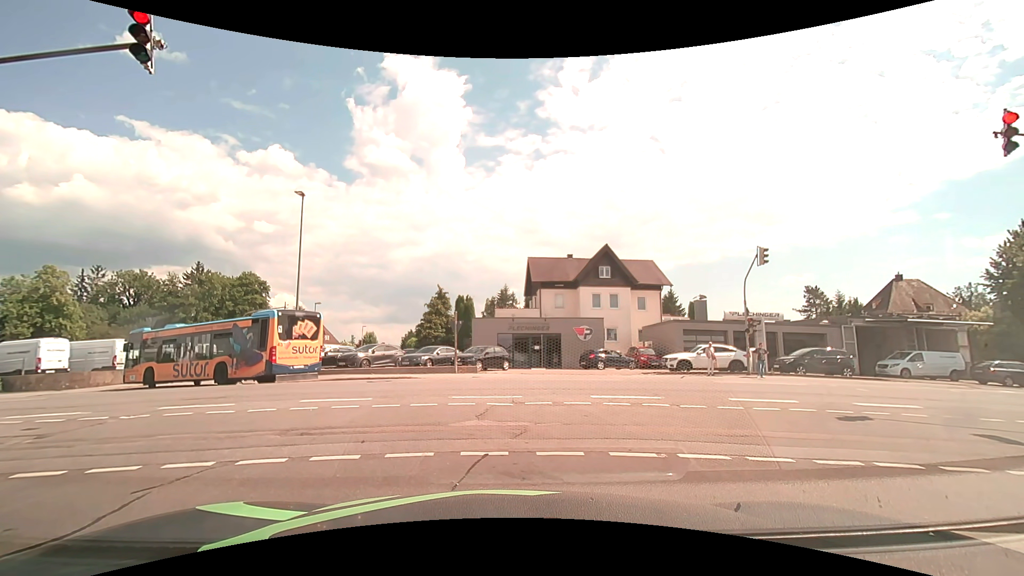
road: residential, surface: asphalt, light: Day
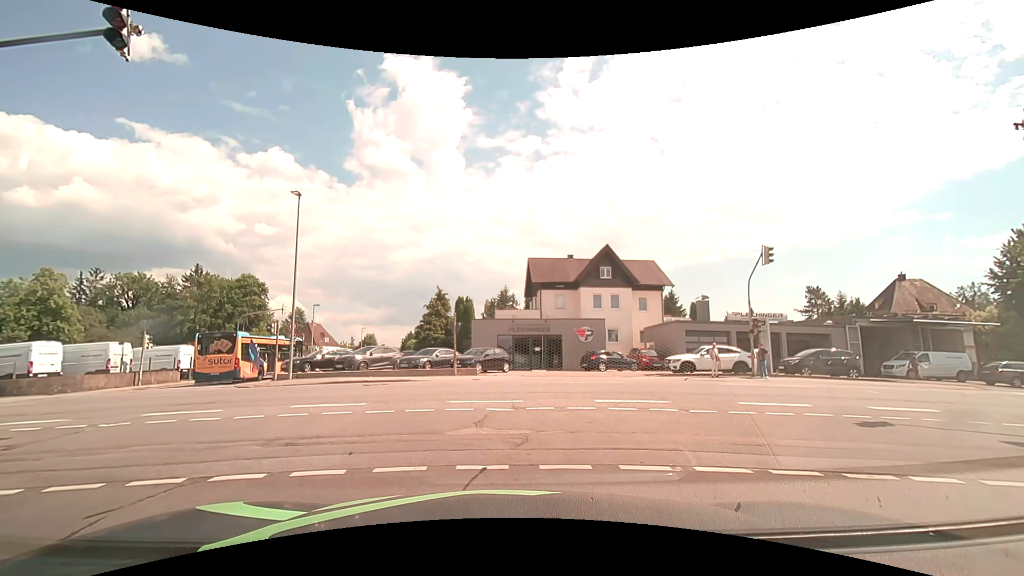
(0.0, +0.4) m; 0°
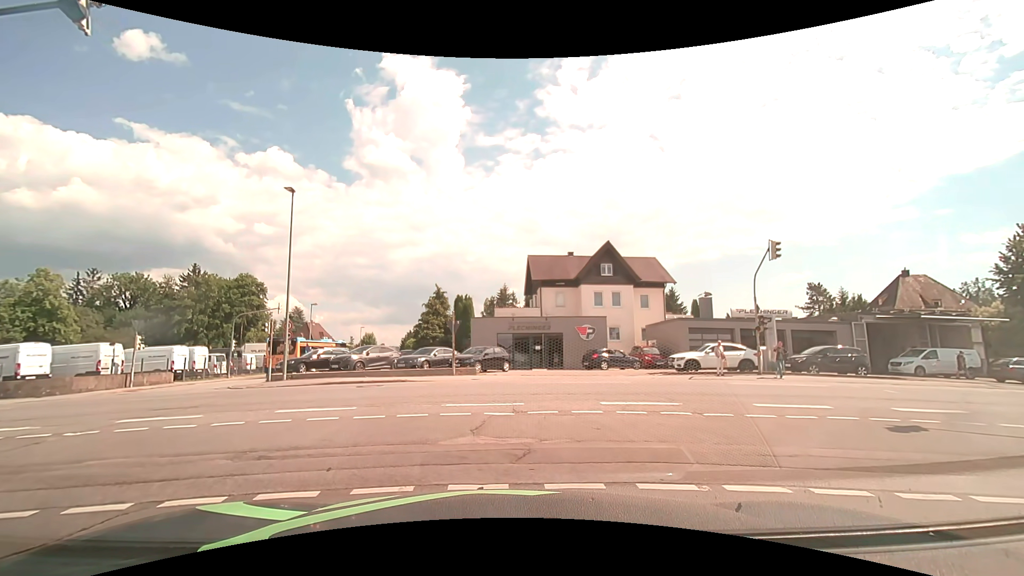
(0.0, +0.7) m; 0°
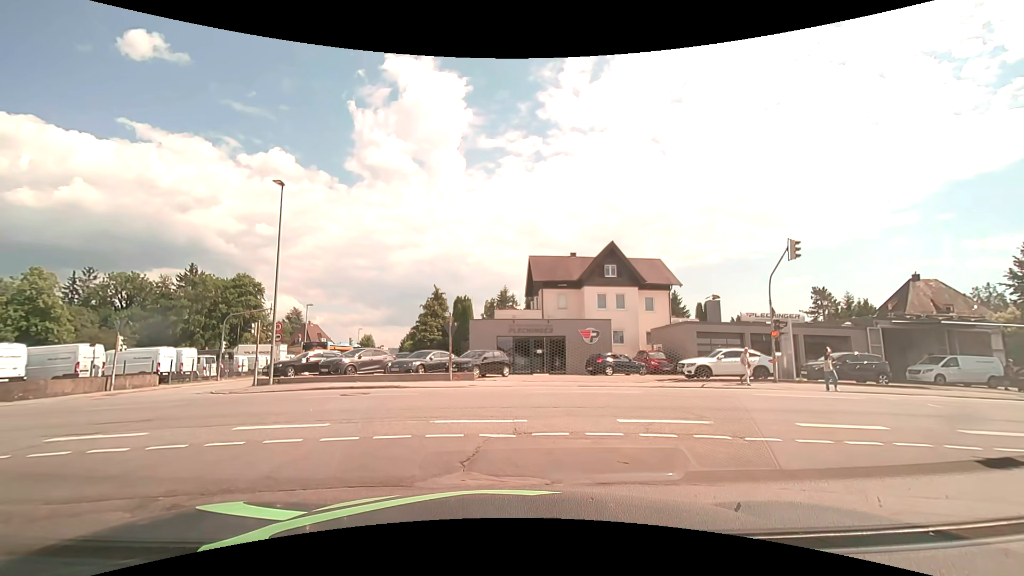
(0.0, +1.6) m; -2°
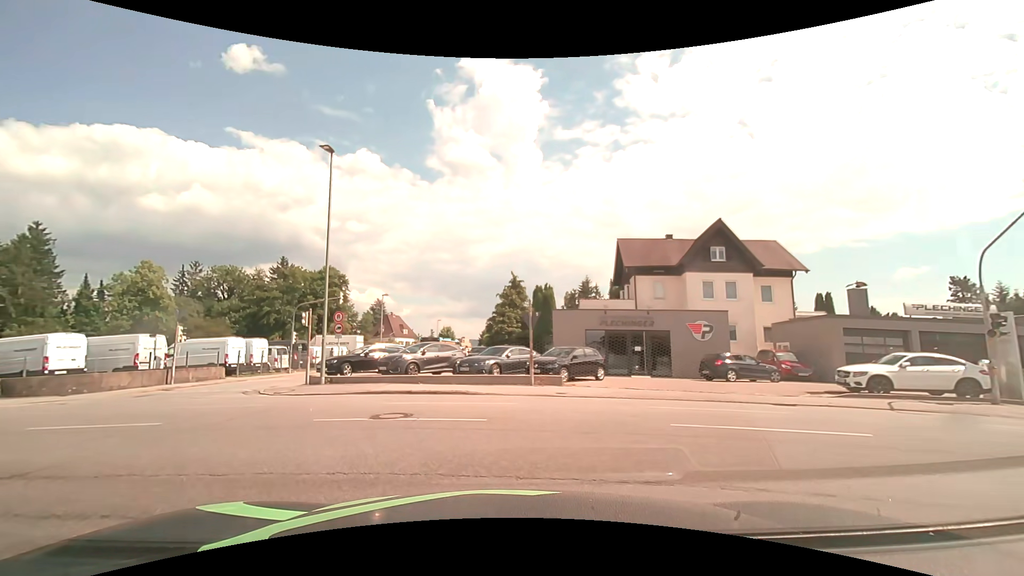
(-0.1, +5.4) m; -7°
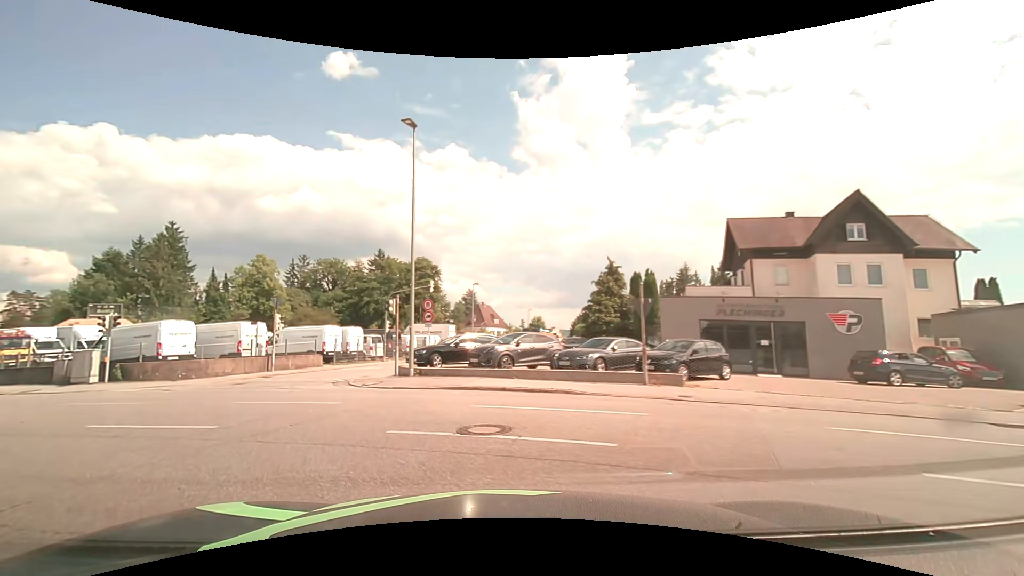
(-0.2, +2.6) m; -9°
